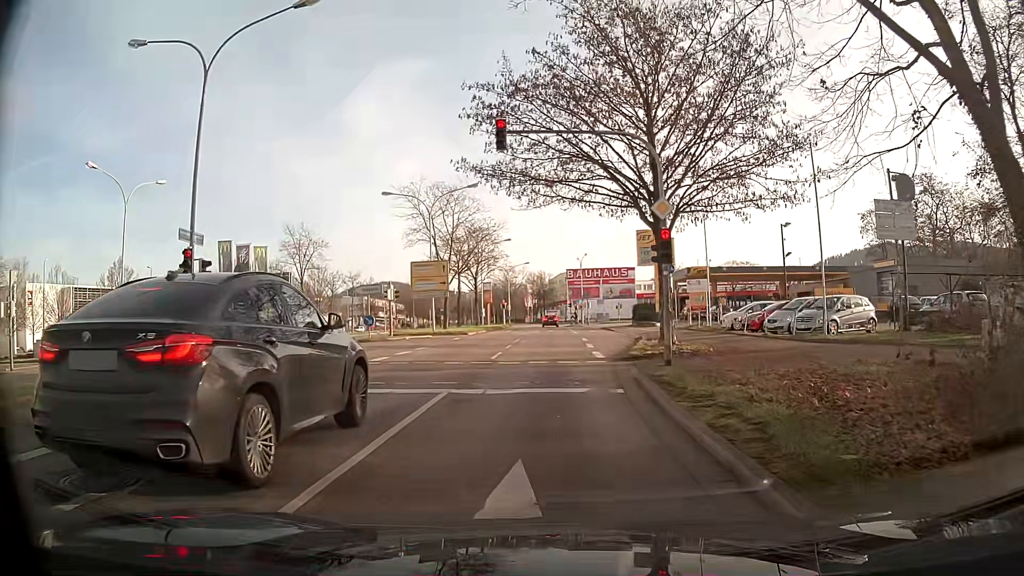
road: primary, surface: asphalt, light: Day
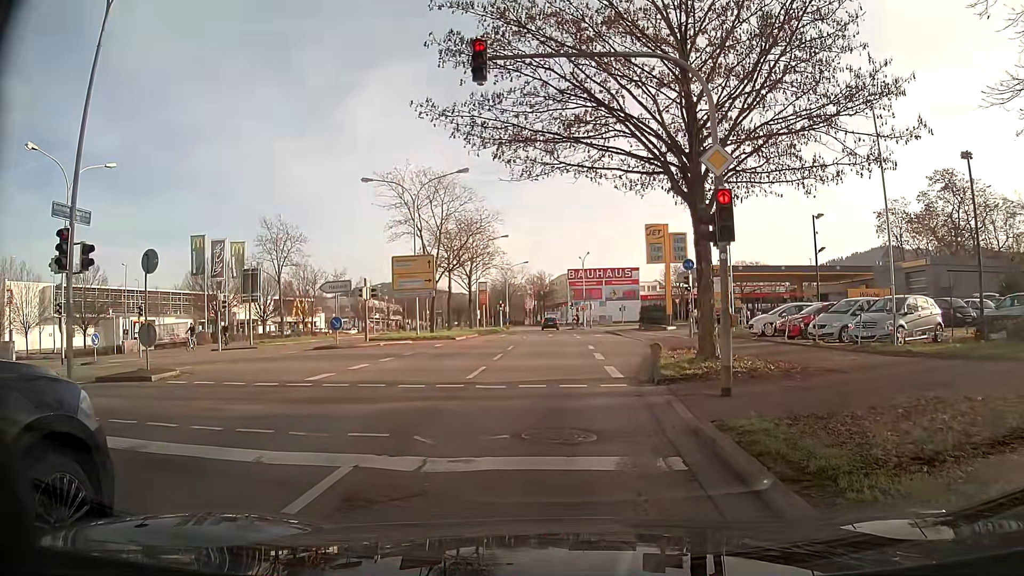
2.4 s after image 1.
(0.0, +5.1) m; 0°
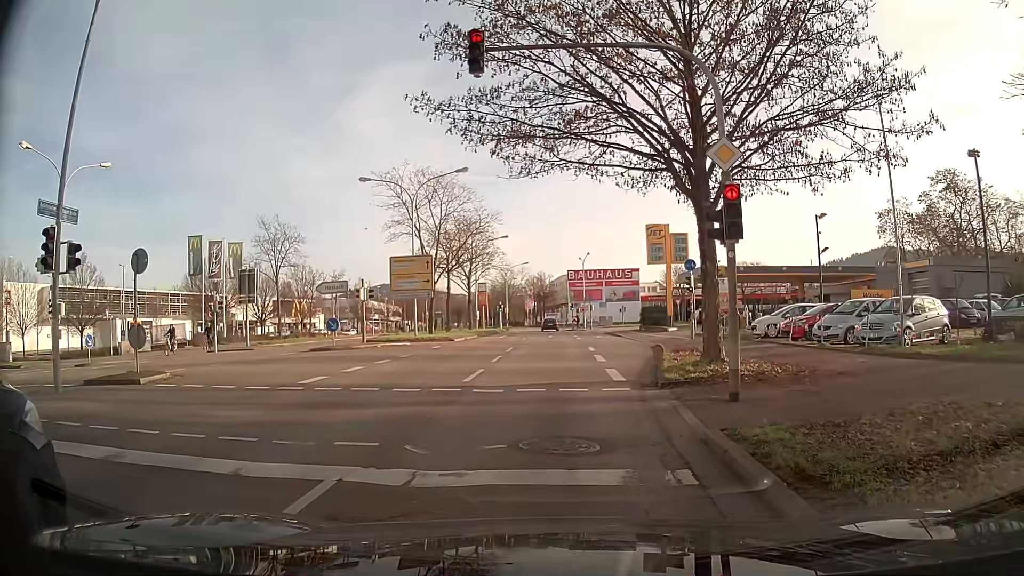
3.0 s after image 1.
(0.0, +0.4) m; 0°
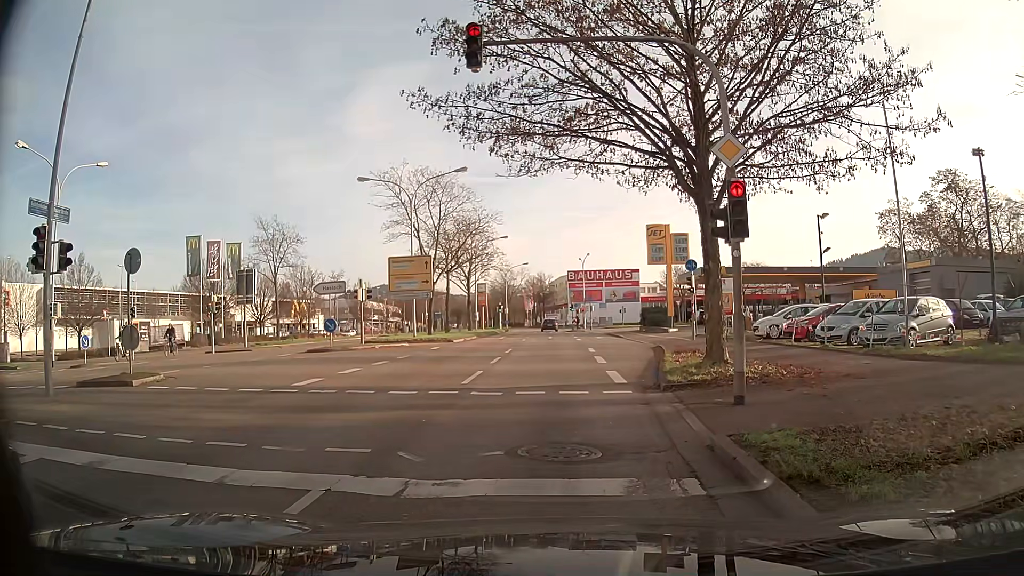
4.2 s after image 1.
(0.0, +0.3) m; 0°
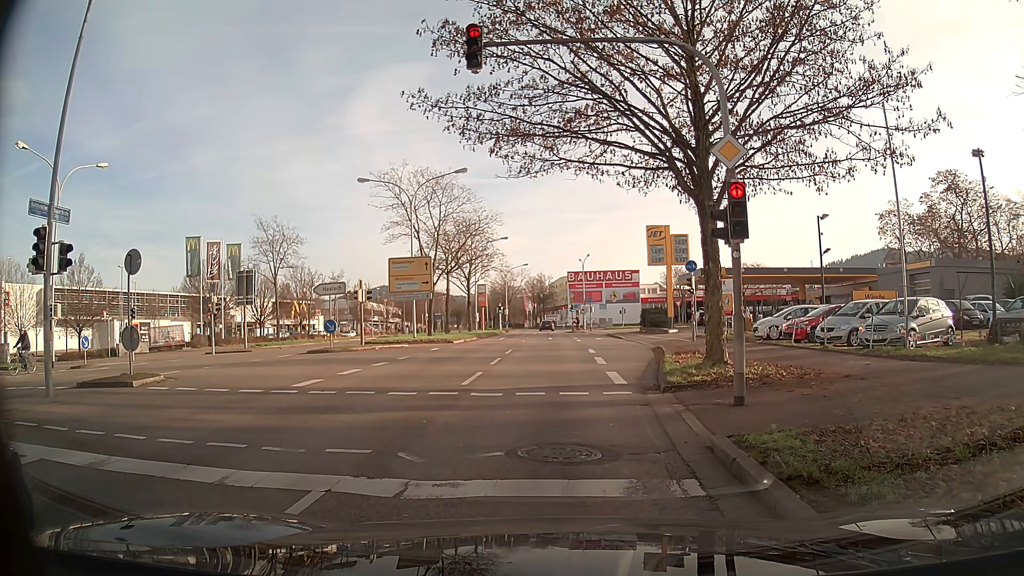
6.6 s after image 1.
(0.0, +0.1) m; 0°
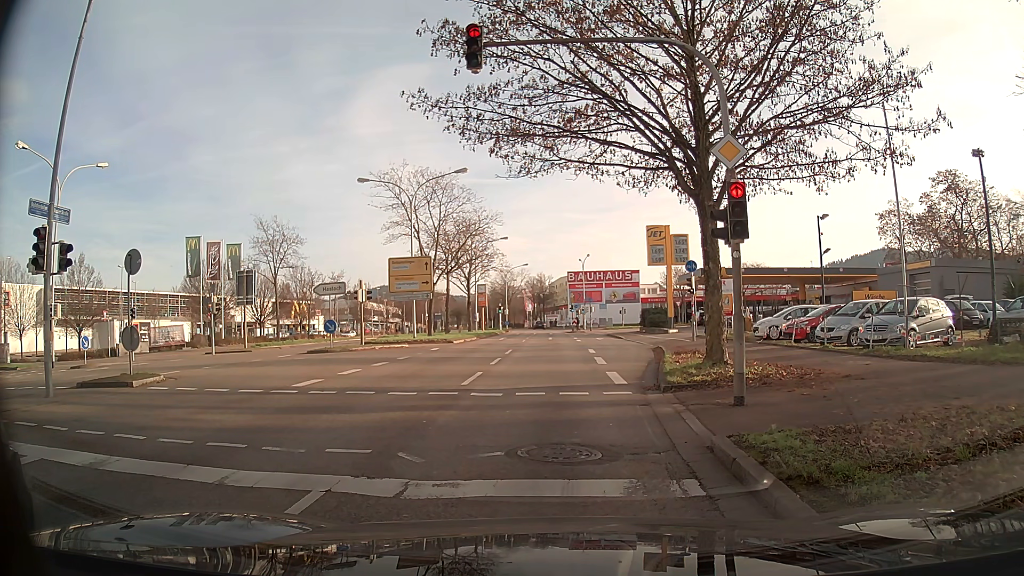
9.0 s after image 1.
(0.0, 0.0) m; 0°
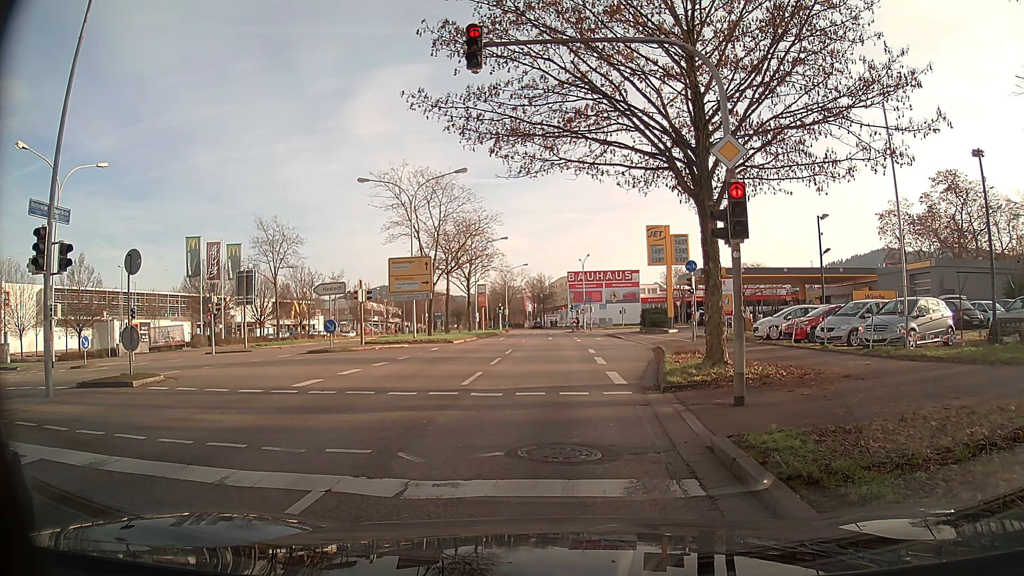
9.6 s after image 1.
(0.0, 0.0) m; 0°
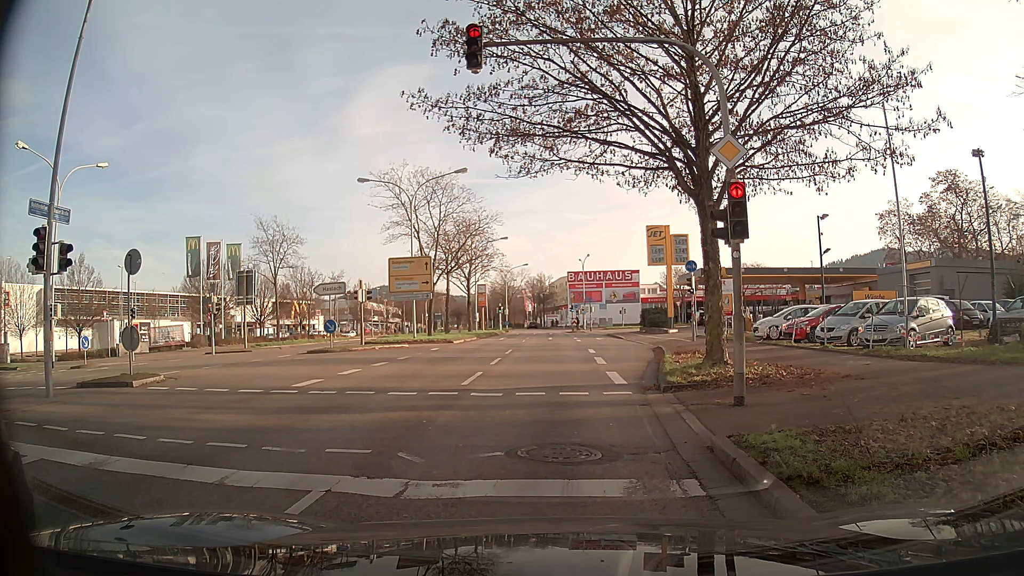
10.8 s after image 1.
(0.0, 0.0) m; 0°
